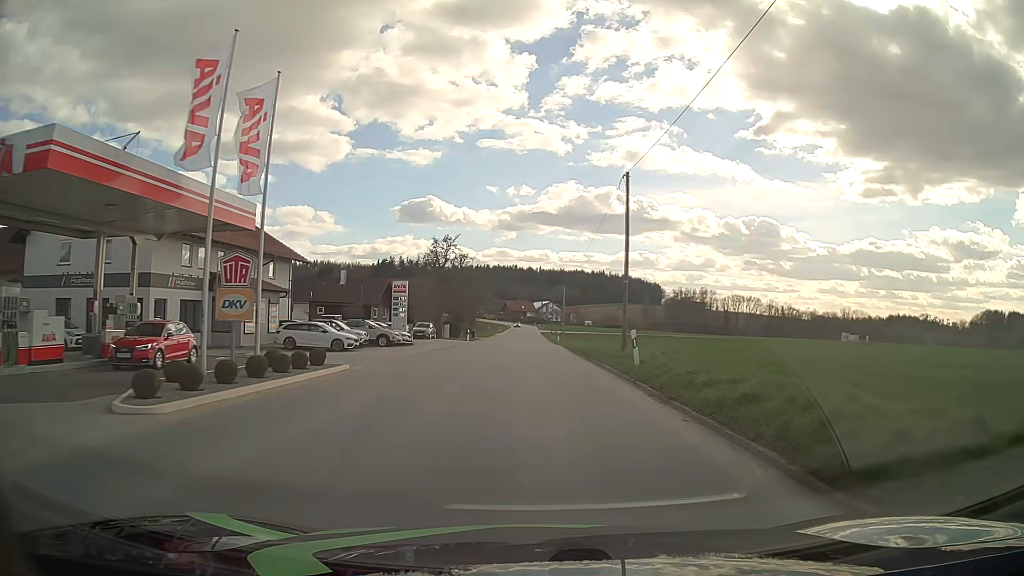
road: tertiary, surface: asphalt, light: Day
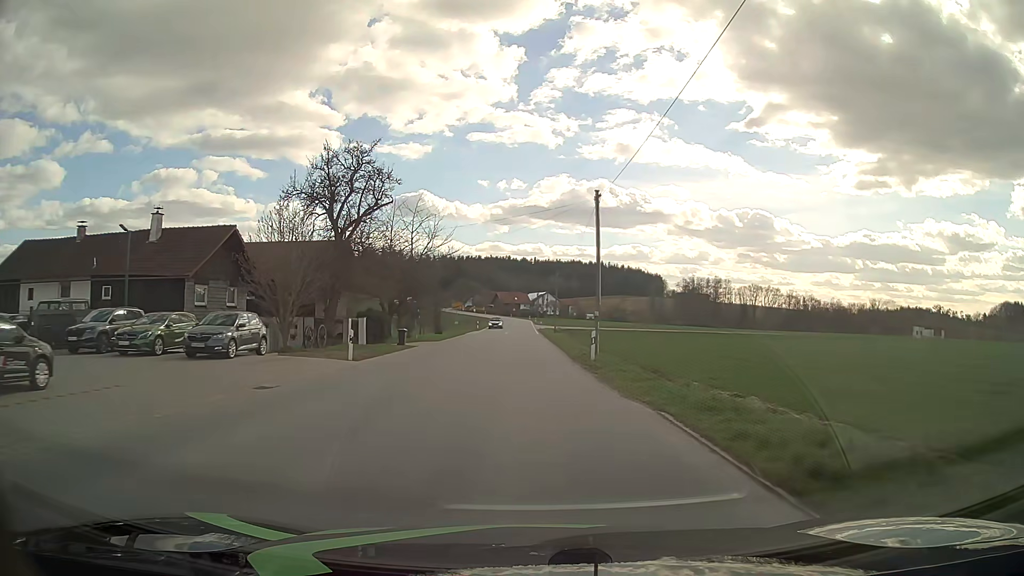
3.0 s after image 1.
(+0.1, +38.9) m; 0°
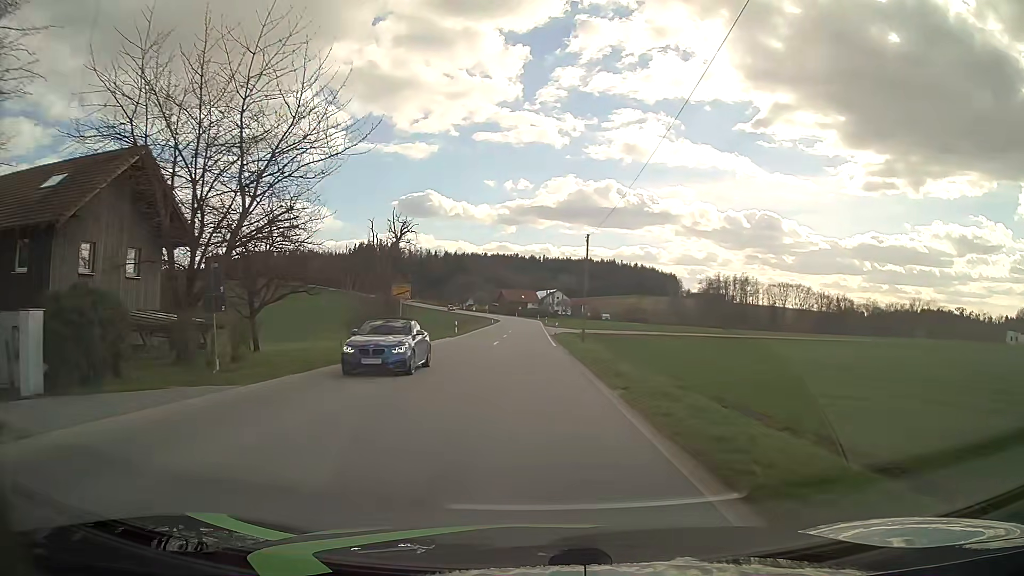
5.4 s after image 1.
(-0.1, +30.8) m; 0°
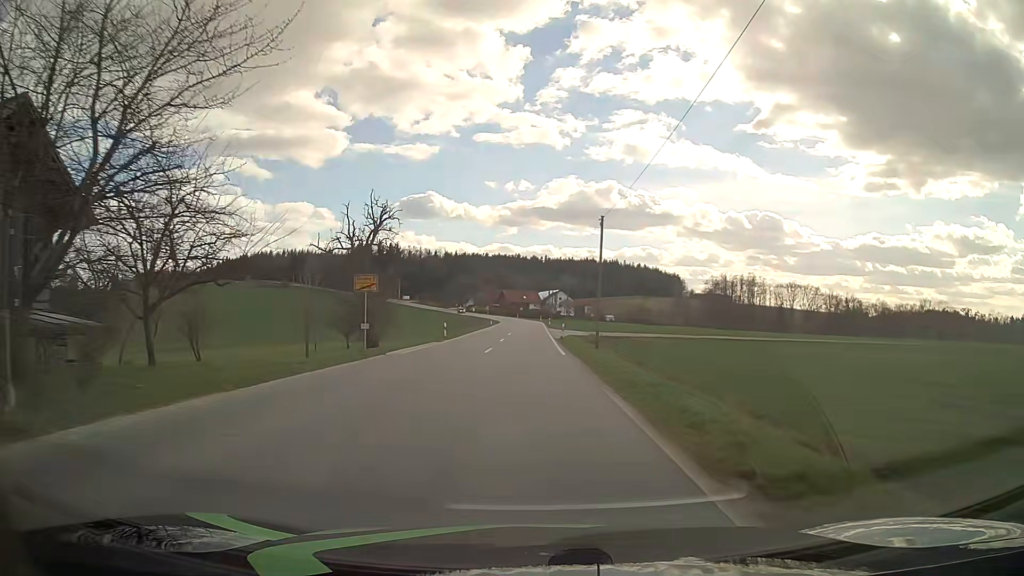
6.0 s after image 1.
(0.0, +7.6) m; 0°
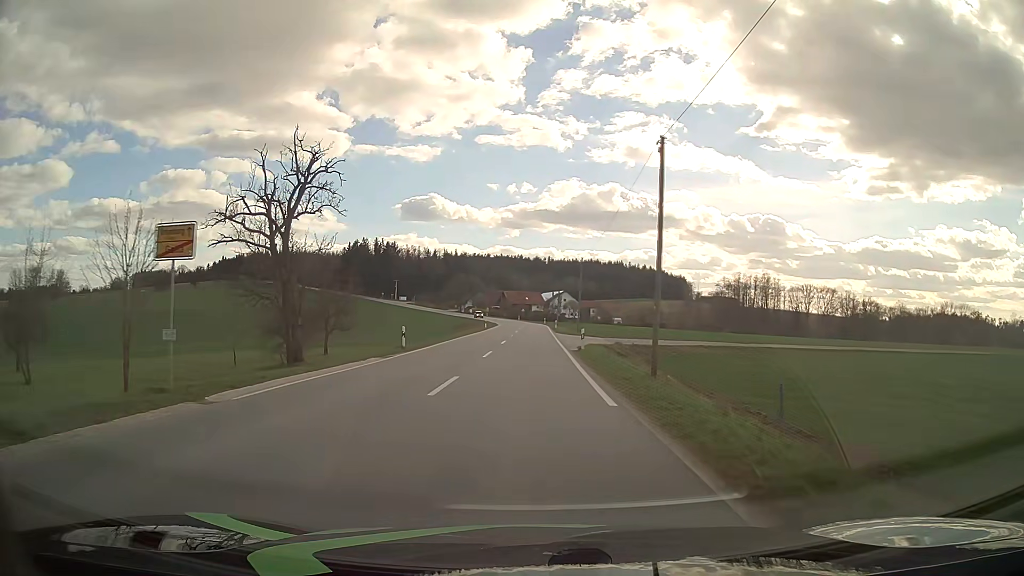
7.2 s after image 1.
(0.0, +15.3) m; 0°
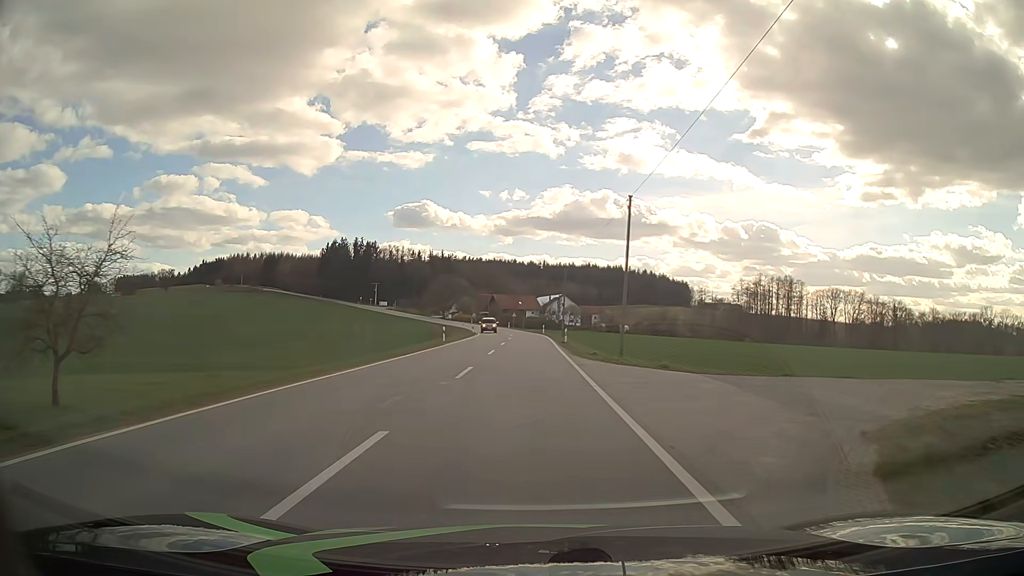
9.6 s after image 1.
(+0.1, +32.3) m; 0°
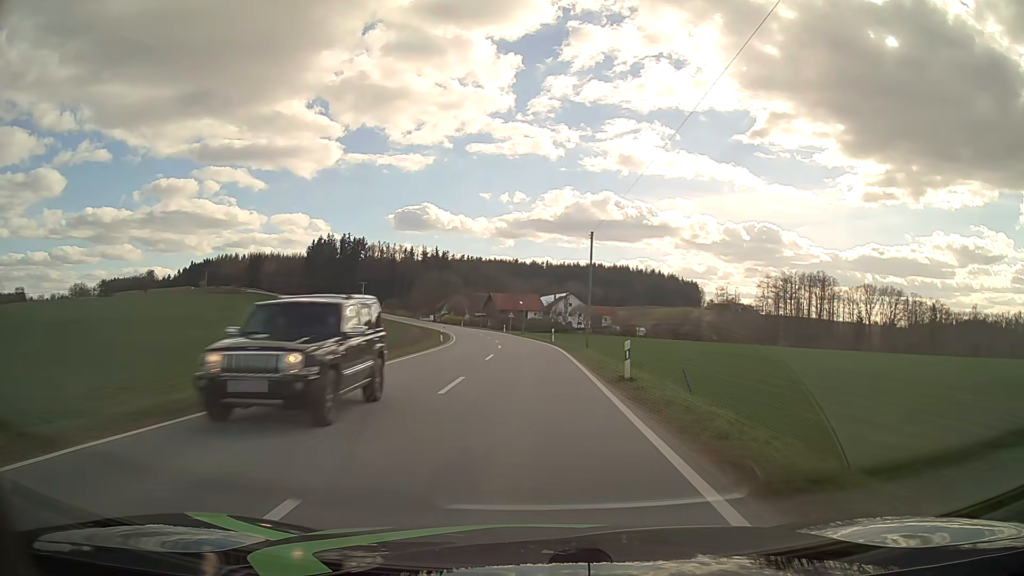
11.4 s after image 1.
(0.0, +27.6) m; 0°
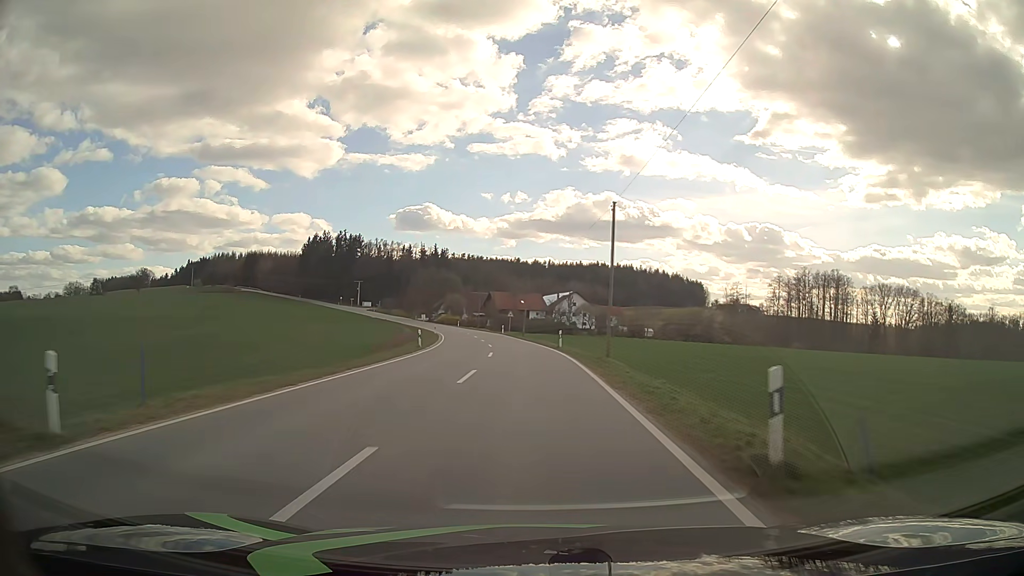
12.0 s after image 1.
(0.0, +9.9) m; 0°
(0, +10) (0, +20) (-1, +30) (-1, +40) (-2, +50) (-3, +60) (-4, +70) (-6, +80) (-8, +90) (-10, +99) m
